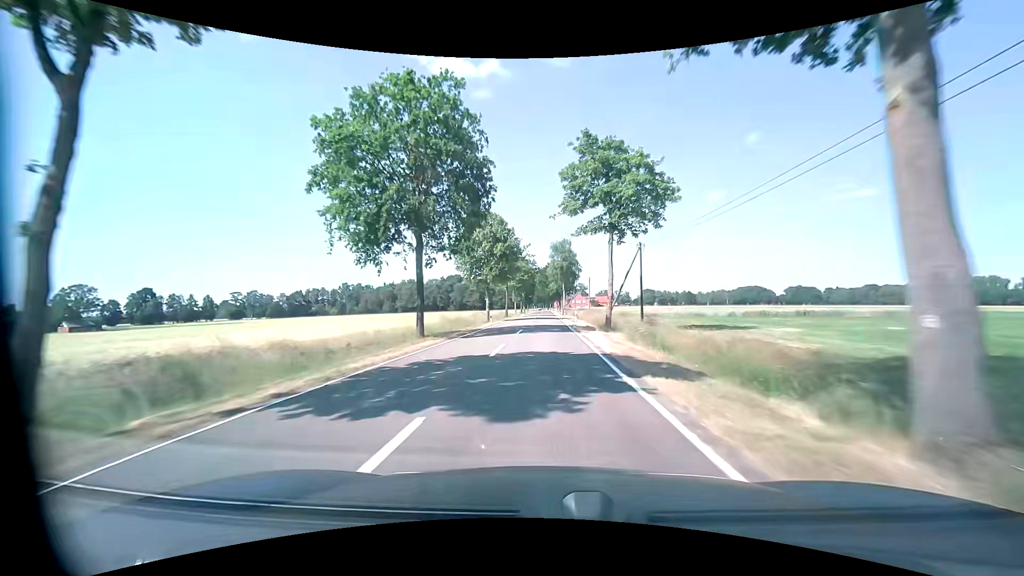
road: tertiary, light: Day
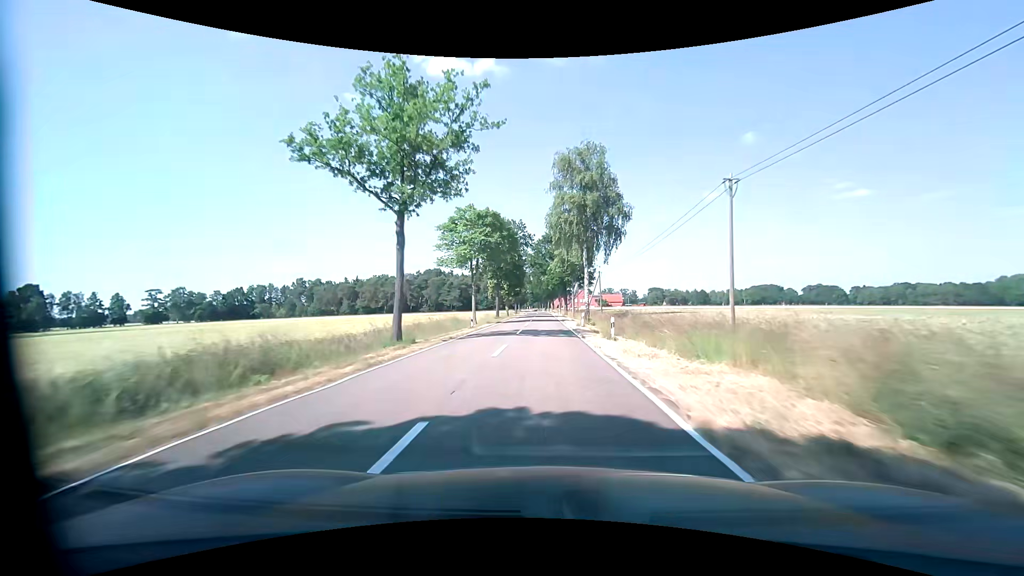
(+0.1, +59.2) m; 0°
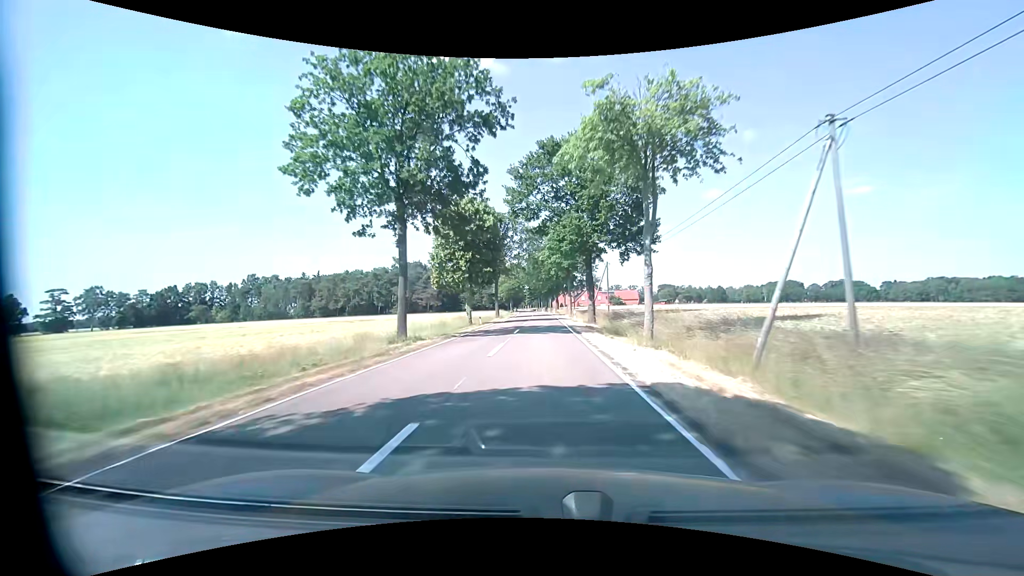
(+0.1, +47.3) m; 0°
